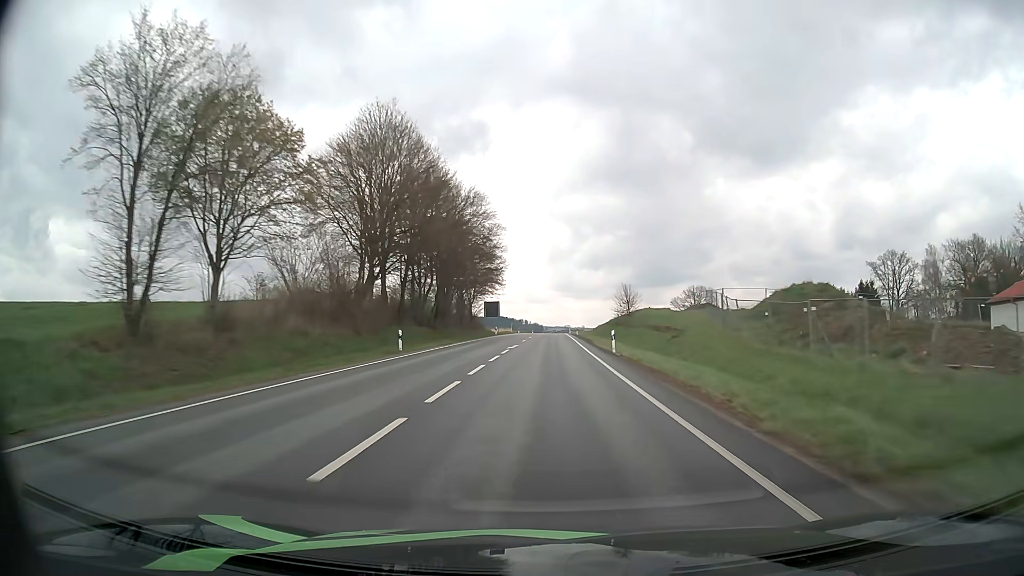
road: primary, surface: asphalt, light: Day
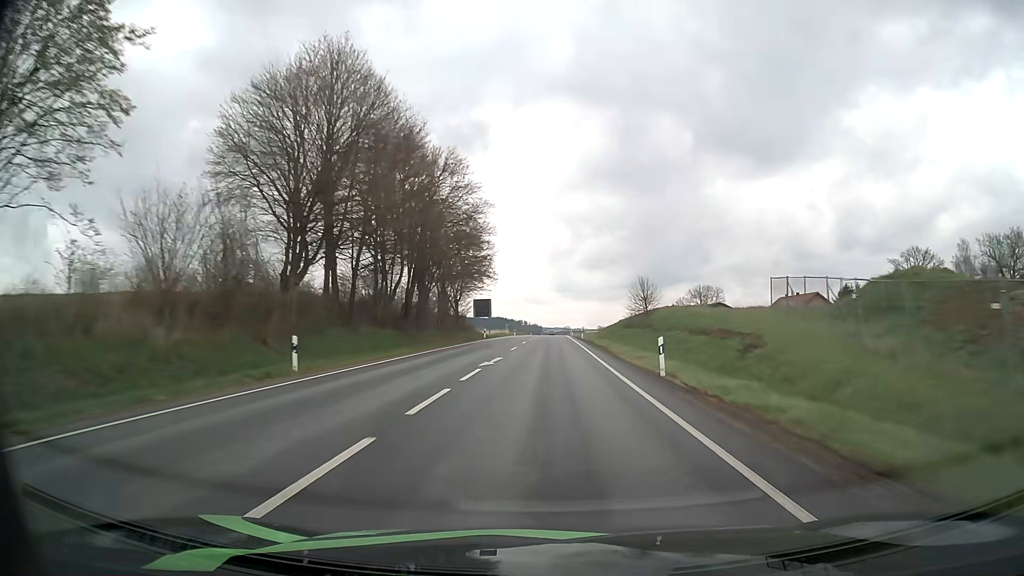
(0.0, +13.6) m; 0°
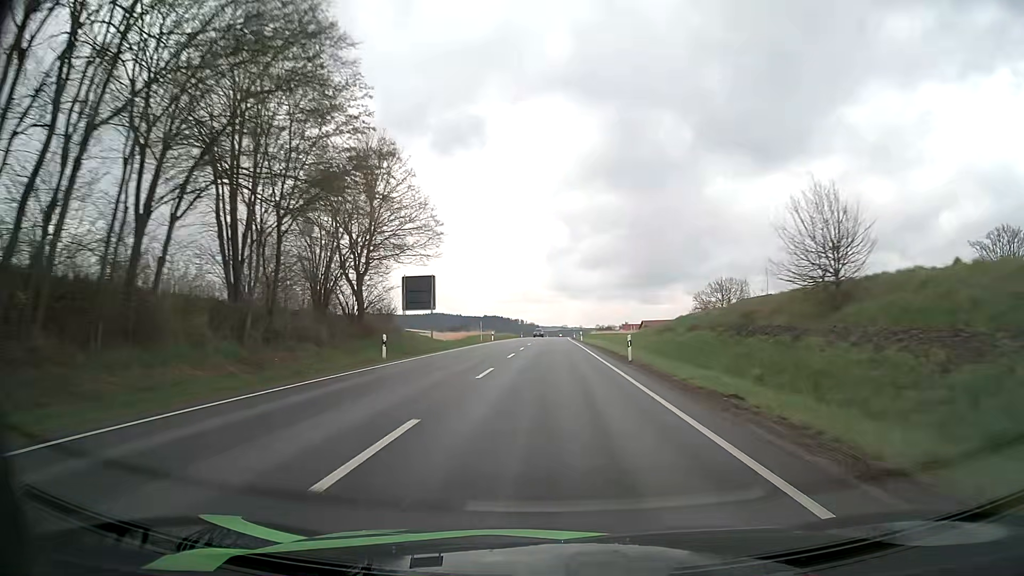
(+0.1, +41.4) m; 0°
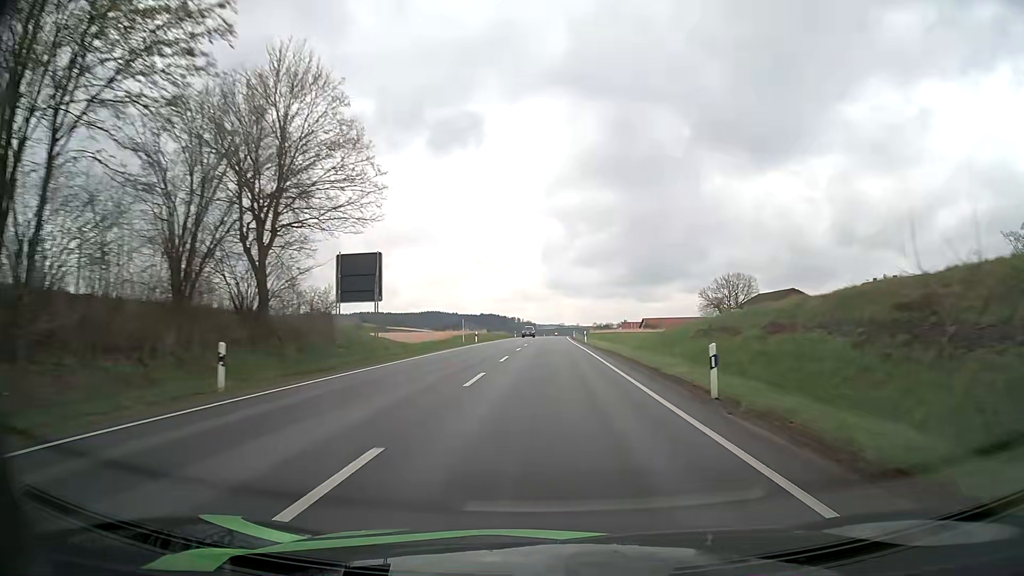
(0.0, +14.1) m; 0°
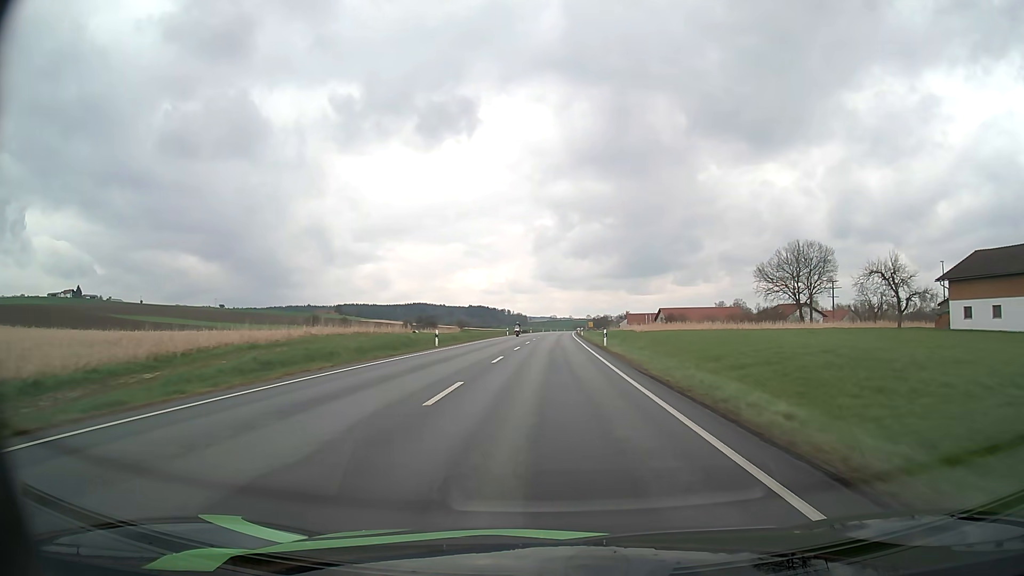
(+0.4, +74.1) m; +1°
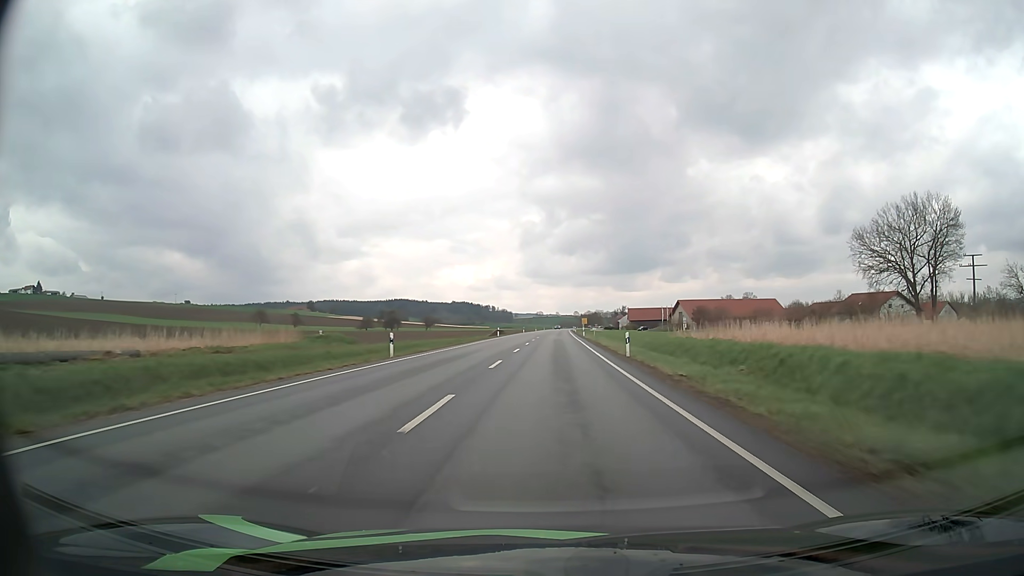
(+0.5, +61.8) m; +1°
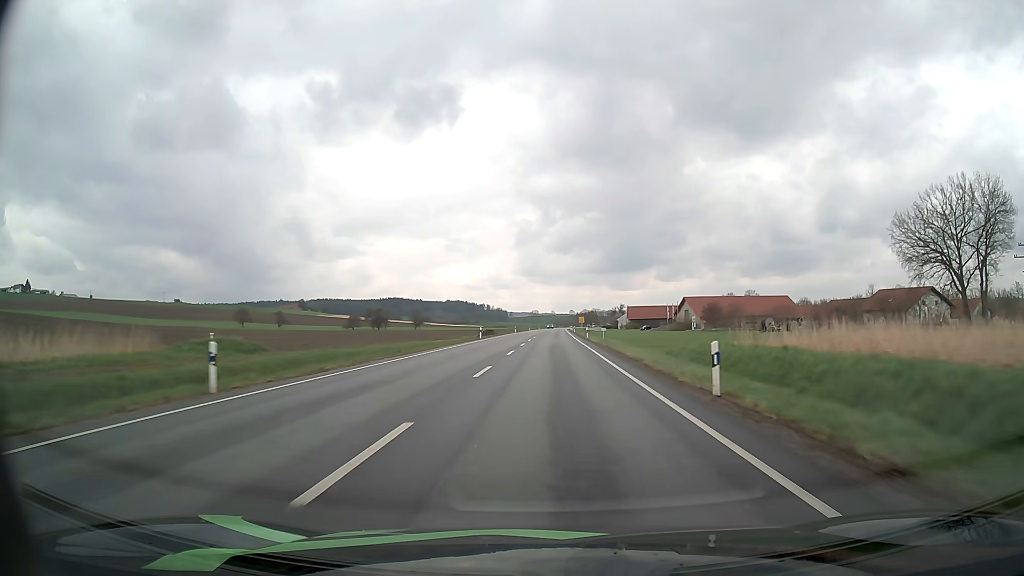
(+0.1, +15.6) m; 0°
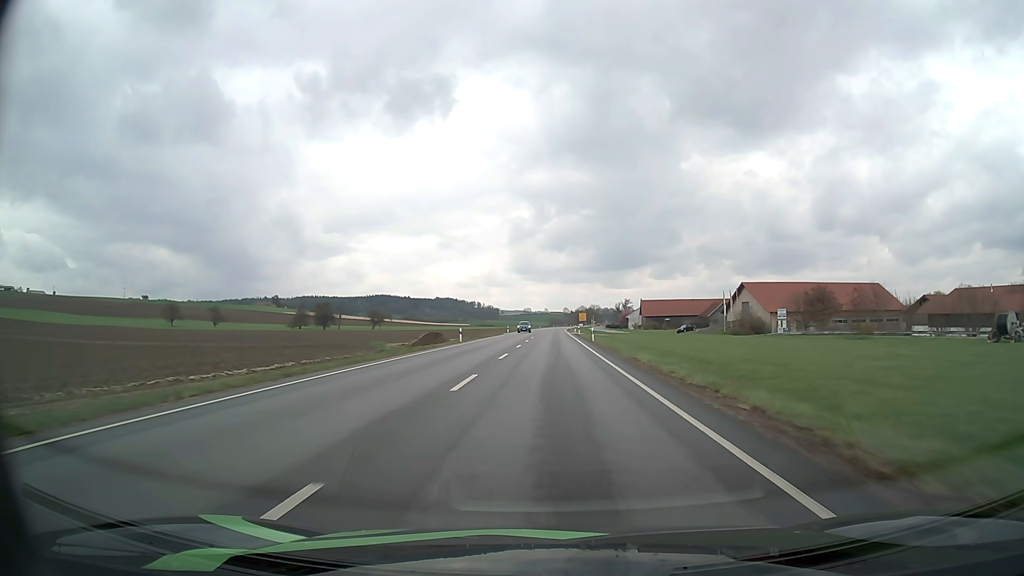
(+0.5, +62.7) m; +1°
(0, +10) (0, +20) (0, +30) (0, +40) (0, +50) (0, +60) (0, +70) (0, +80) (+1, +90) (+1, +100) m
